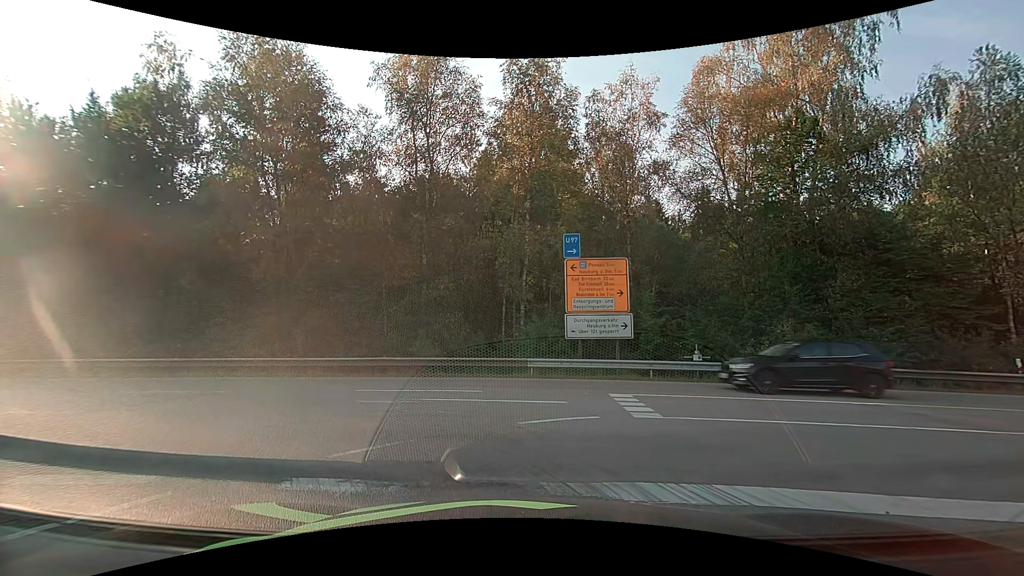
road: motorway_link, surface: asphalt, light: Day
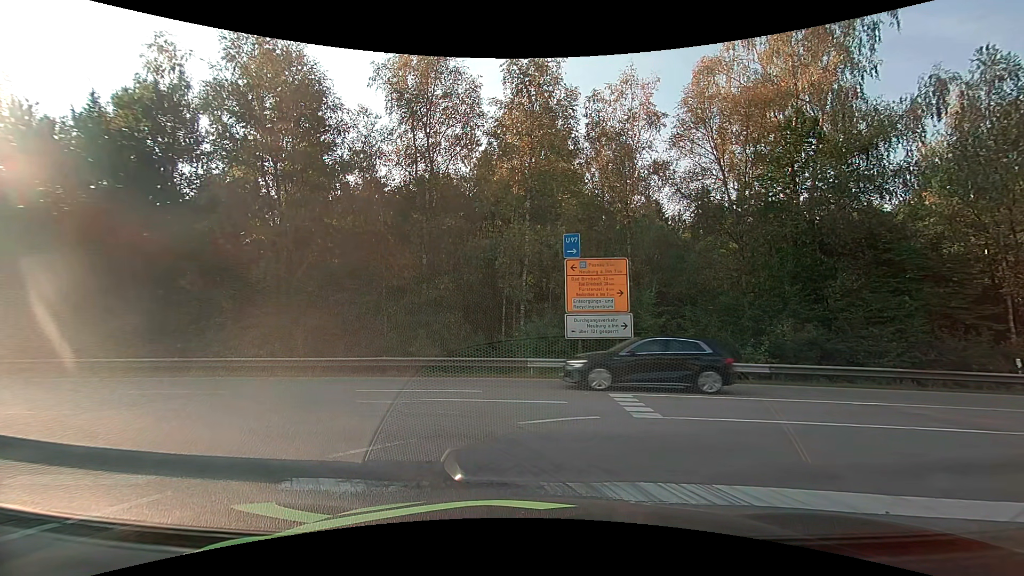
(0.0, 0.0) m; 0°
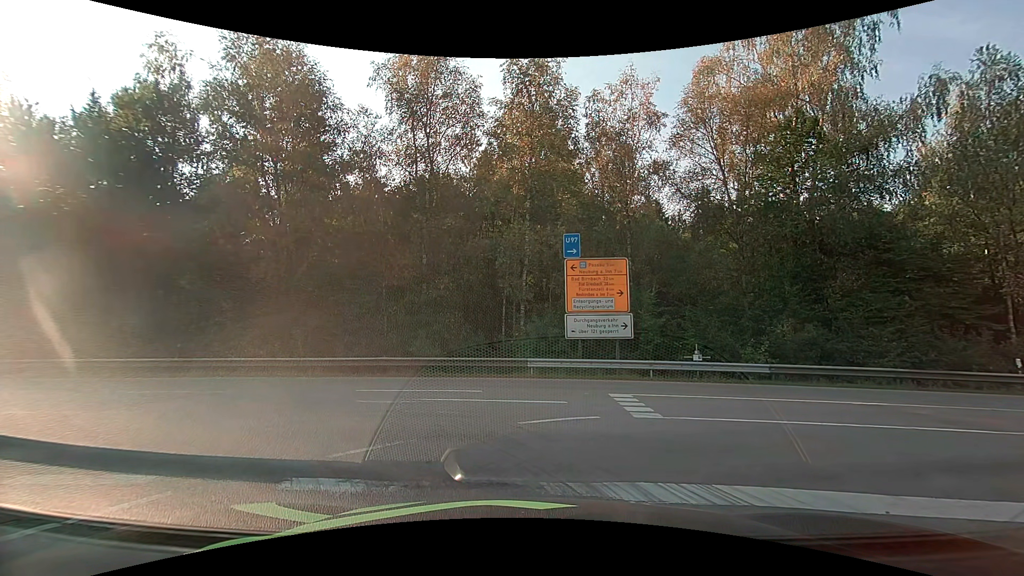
(0.0, 0.0) m; 0°
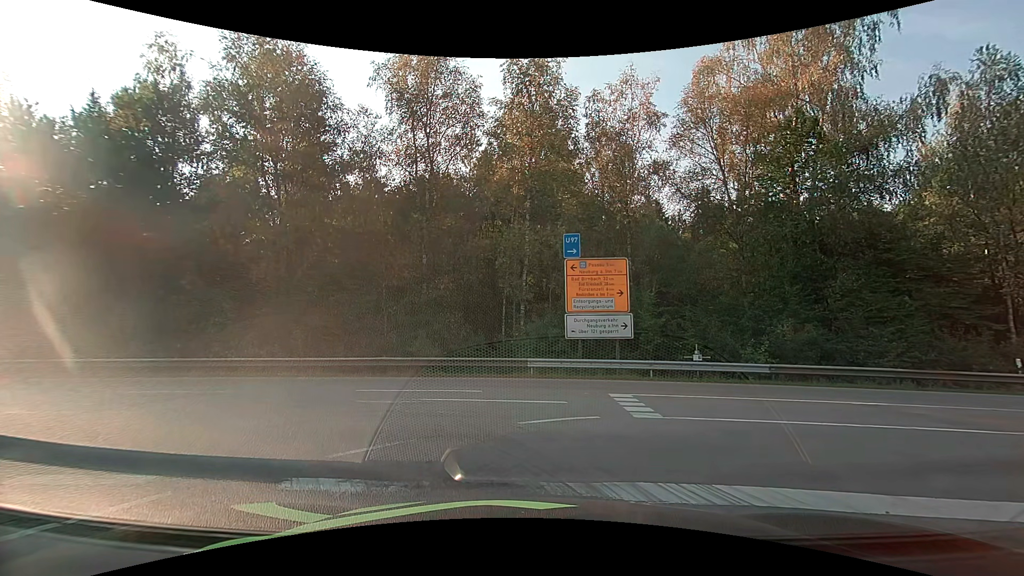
(0.0, 0.0) m; 0°
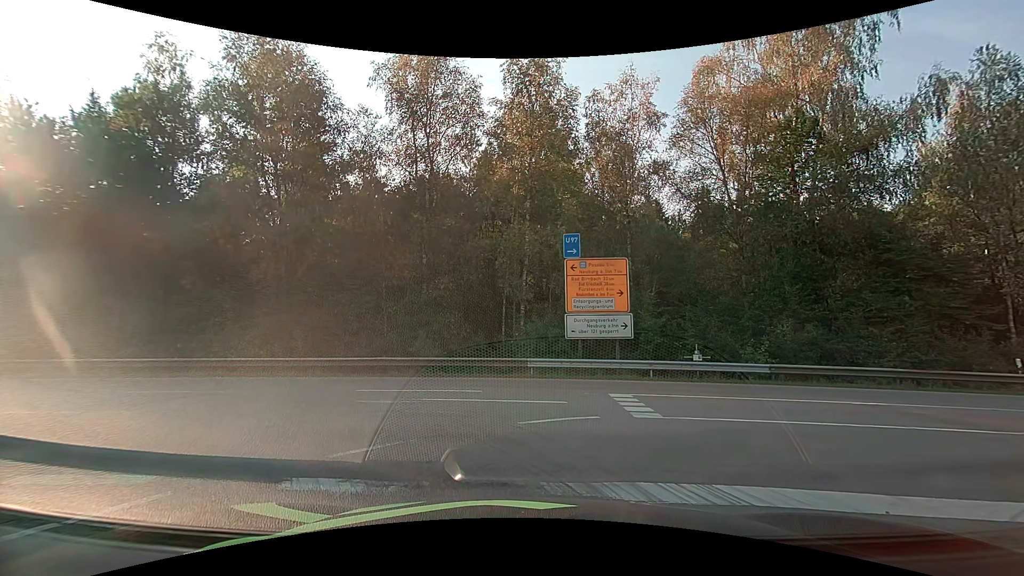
(0.0, 0.0) m; 0°
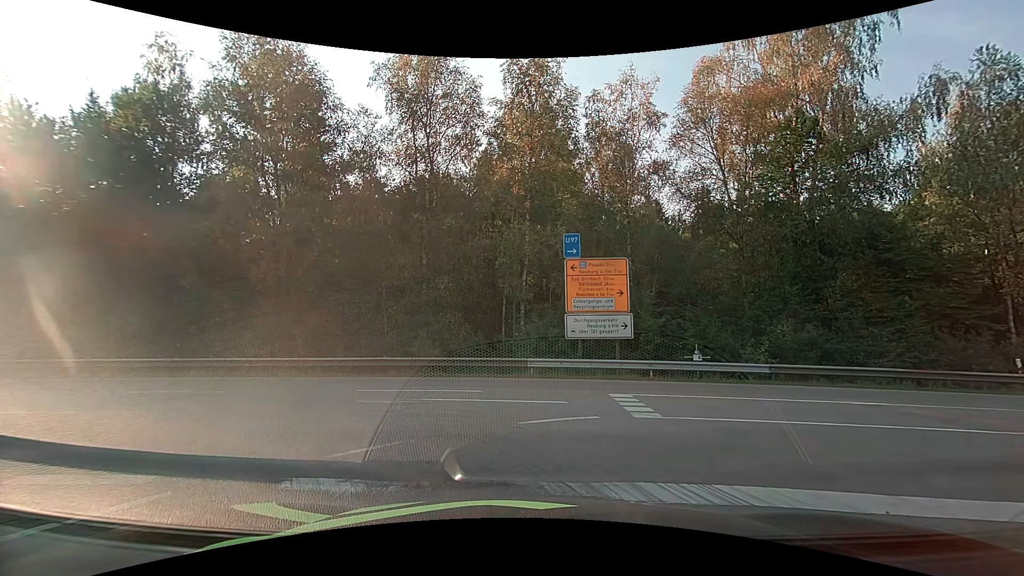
(0.0, 0.0) m; 0°
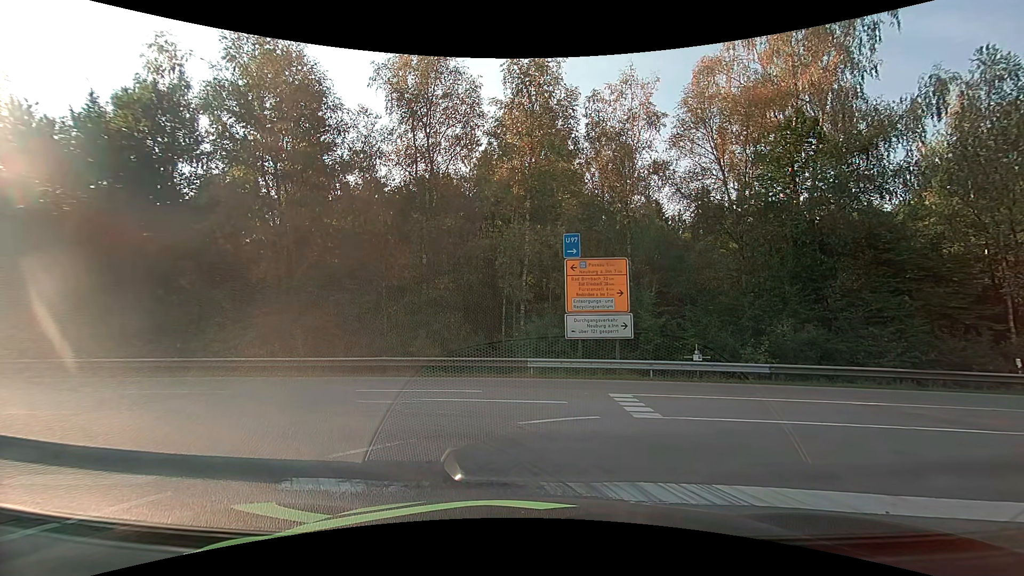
(0.0, 0.0) m; 0°
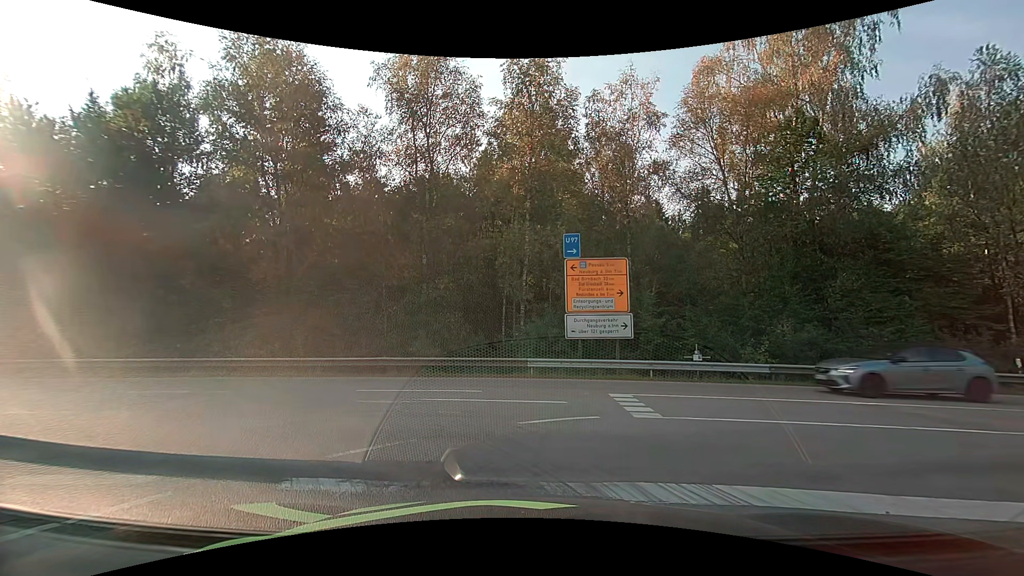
(0.0, 0.0) m; 0°
